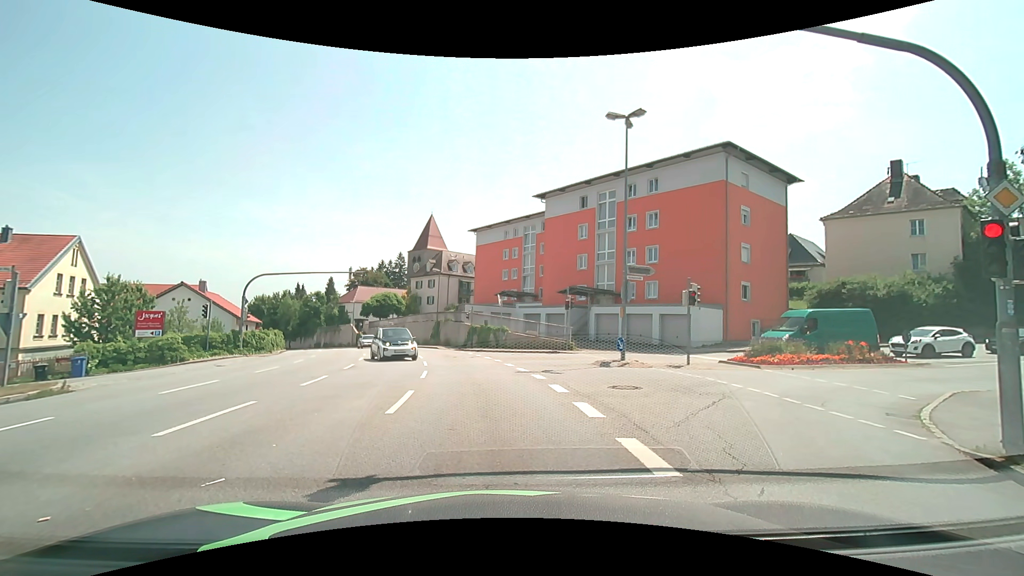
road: tertiary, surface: asphalt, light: Day
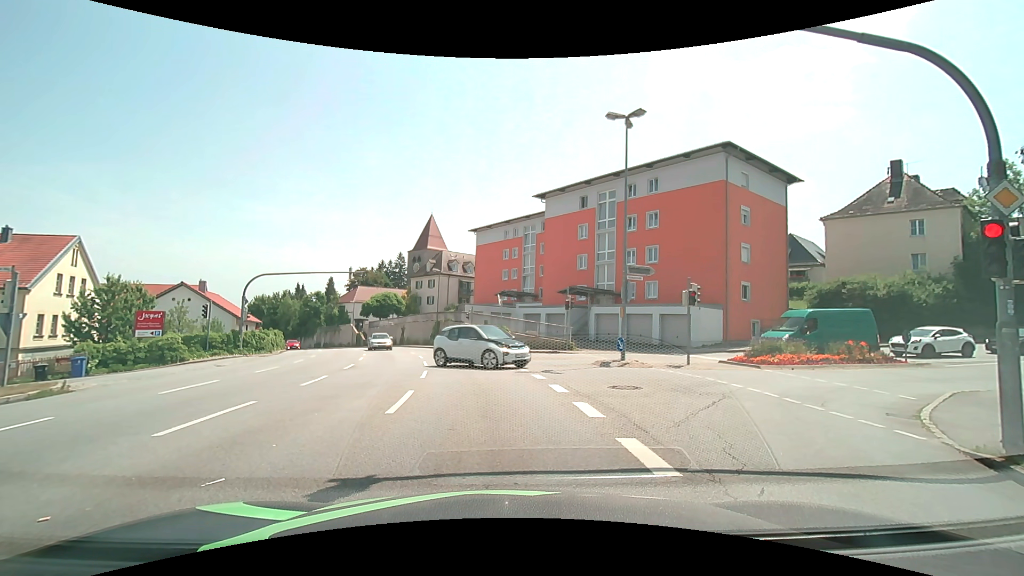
(0.0, 0.0) m; 0°
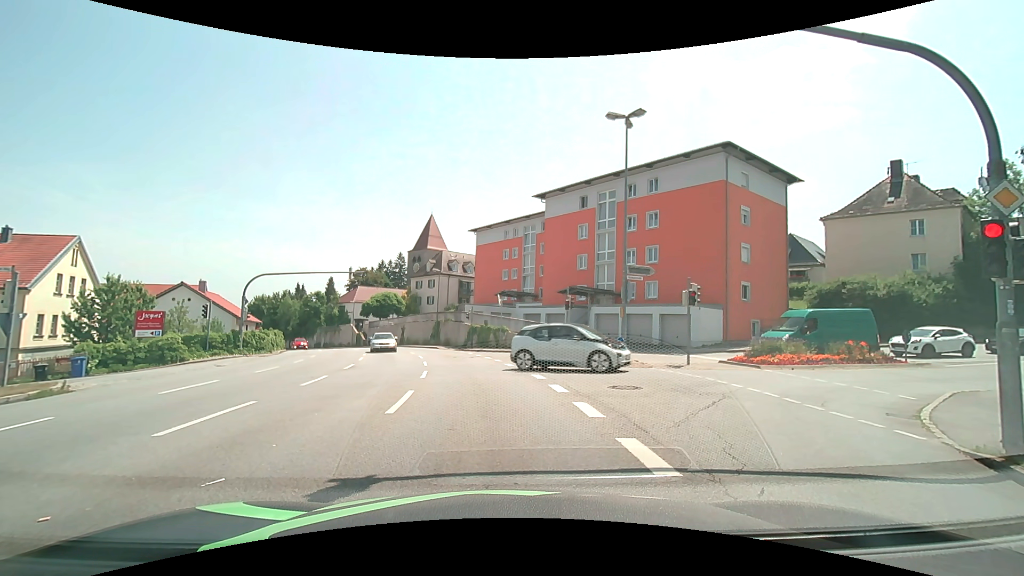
(0.0, 0.0) m; 0°
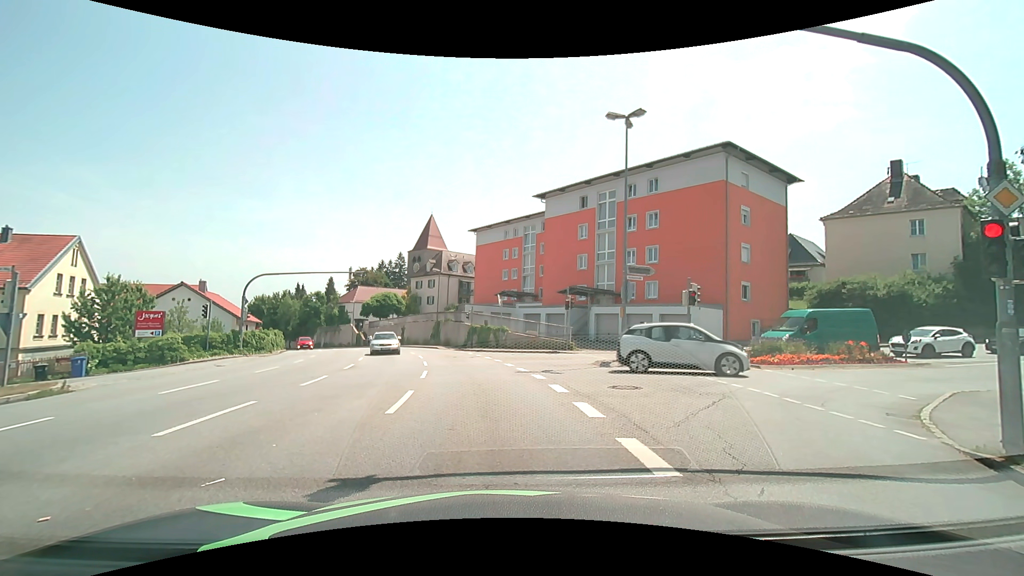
(0.0, 0.0) m; 0°
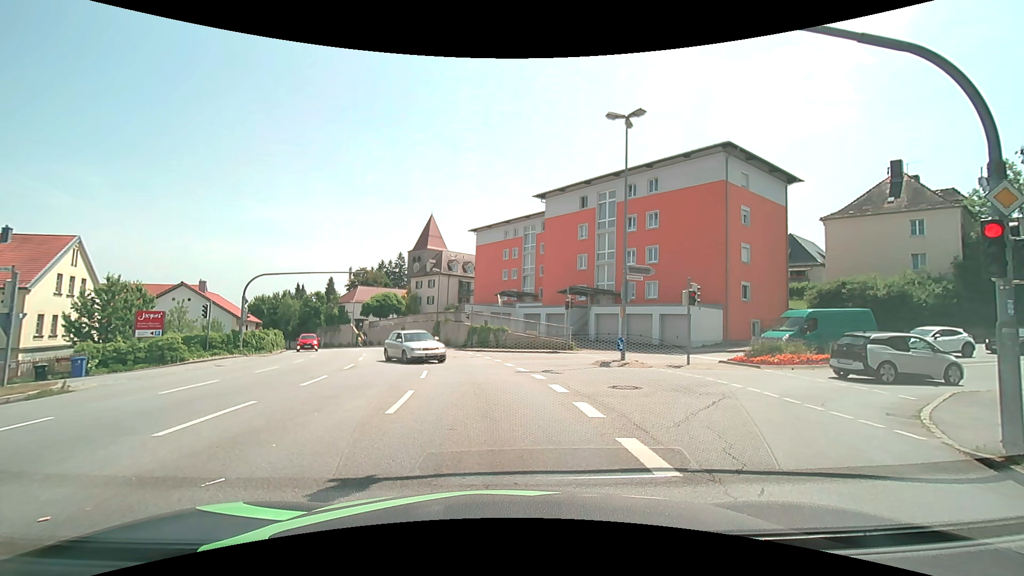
(0.0, 0.0) m; 0°
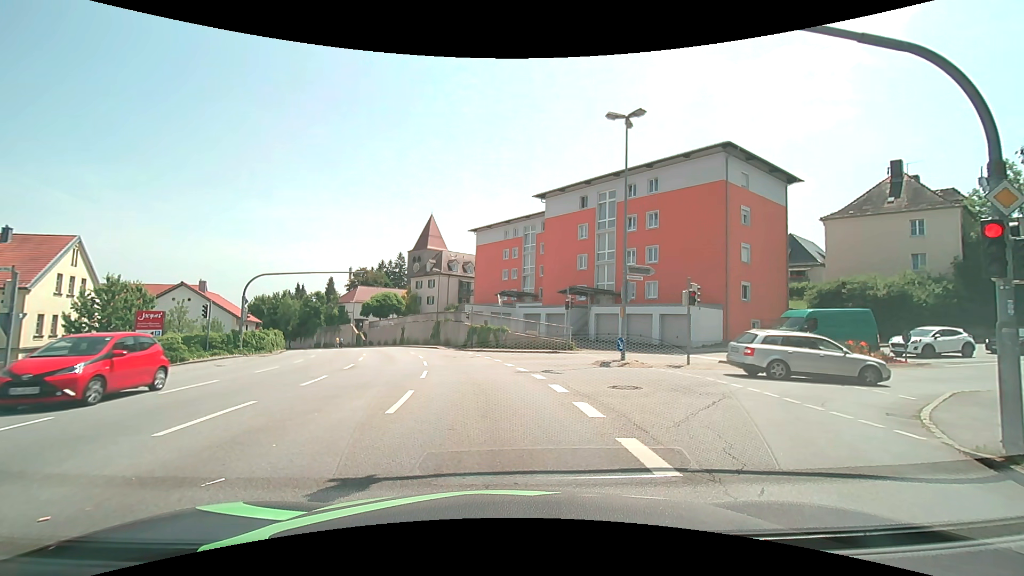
(0.0, 0.0) m; 0°
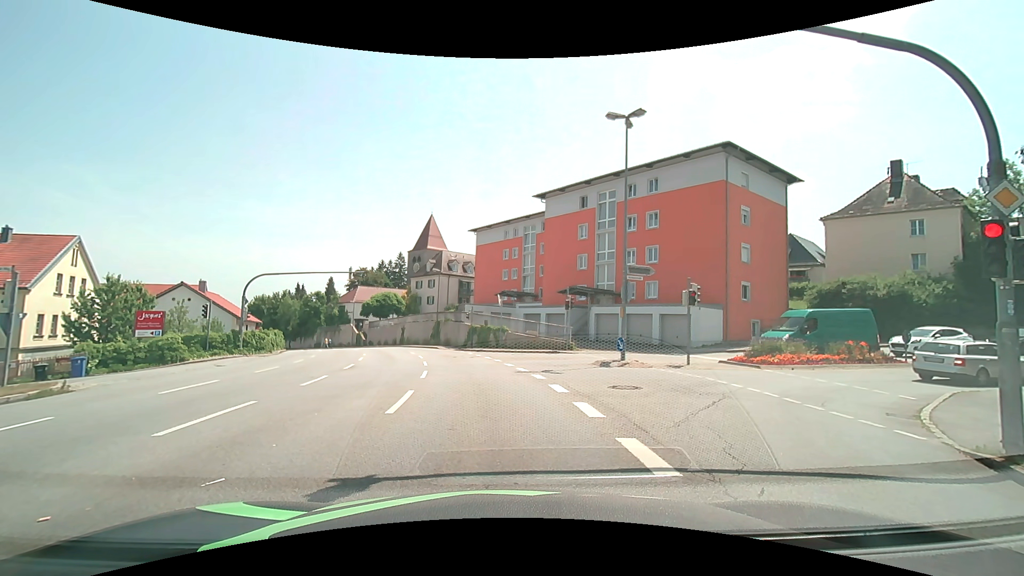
(0.0, 0.0) m; 0°
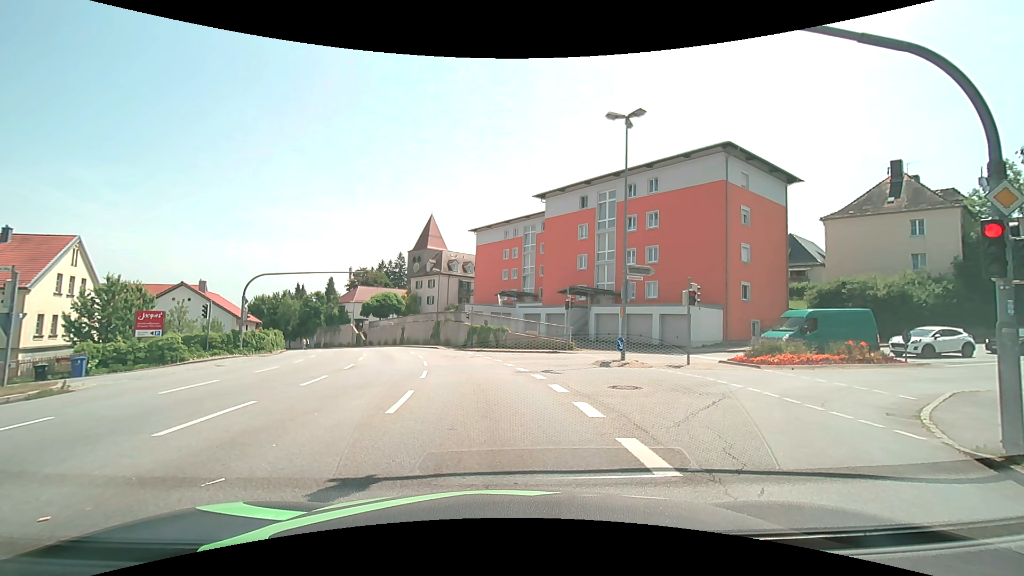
(0.0, 0.0) m; 0°
(0, +10) (-1, +20) (-3, +30) (-5, +39) (-8, +49) (-12, +58) (-16, +67) (-21, +76) (-26, +85) (-31, +93) m
